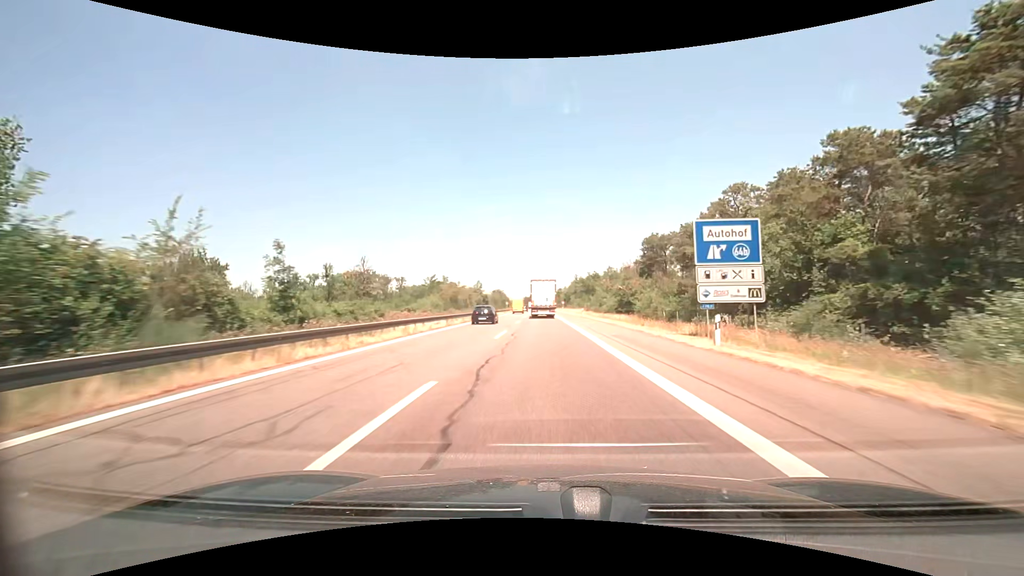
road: motorway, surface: asphalt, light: Day
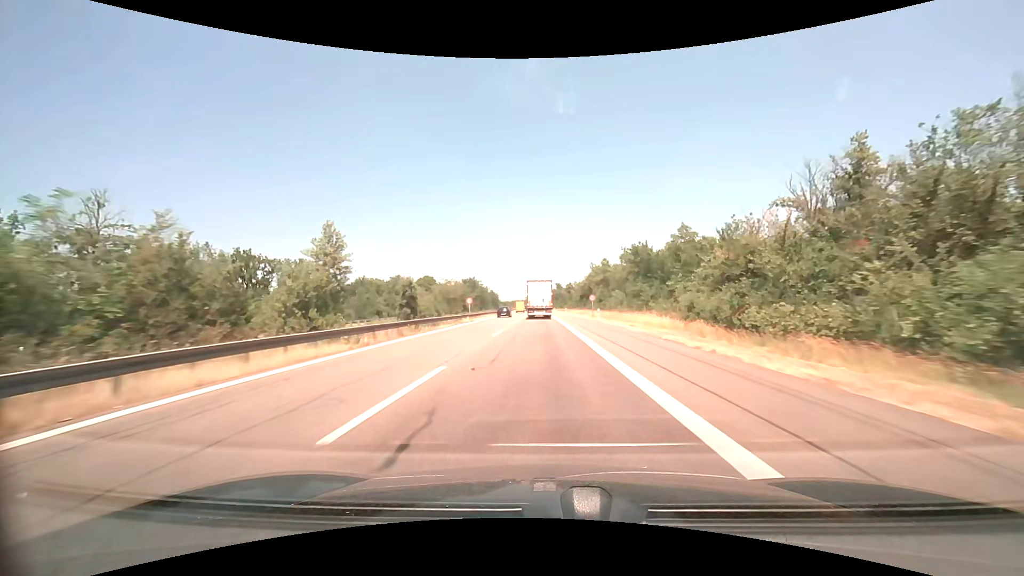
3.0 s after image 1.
(-0.2, +69.8) m; -1°
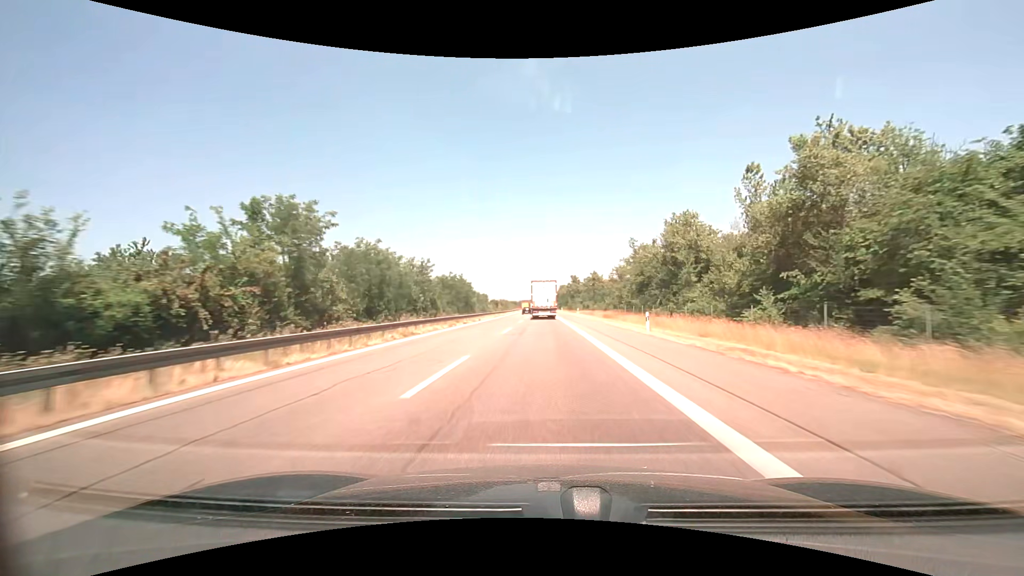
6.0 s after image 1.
(-0.7, +69.7) m; -1°
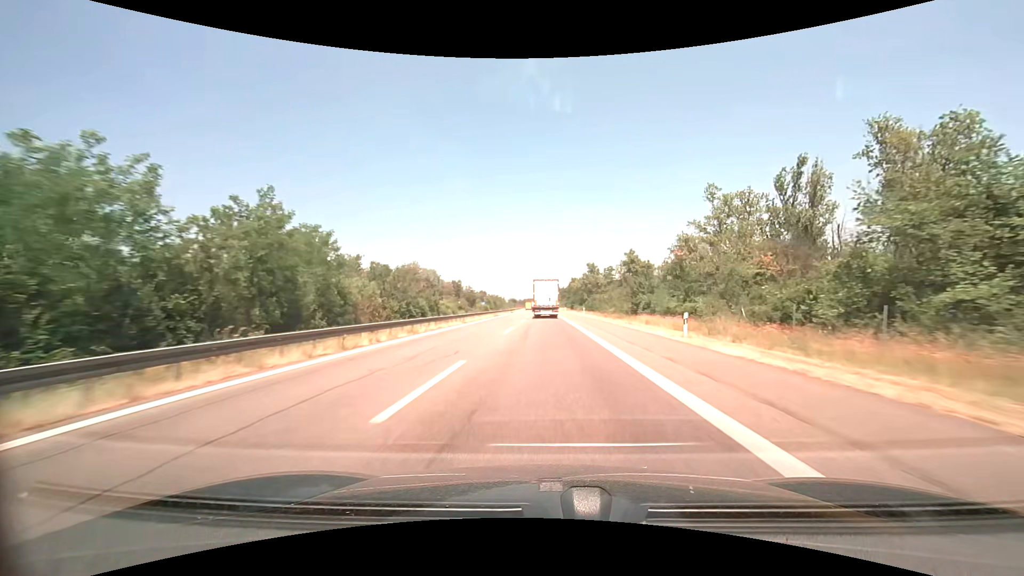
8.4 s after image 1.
(-0.3, +55.7) m; -1°
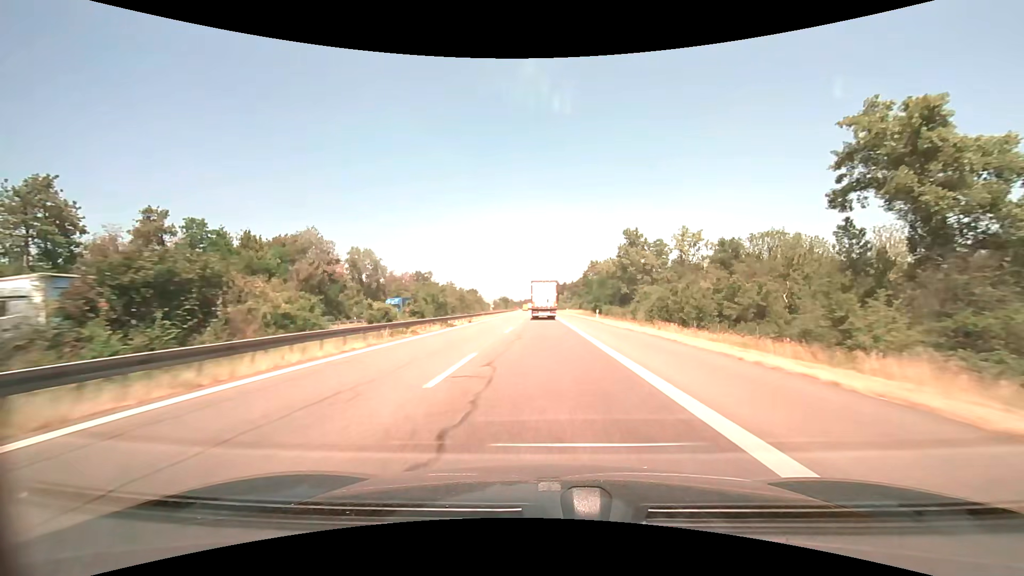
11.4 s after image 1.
(0.0, +69.5) m; 0°
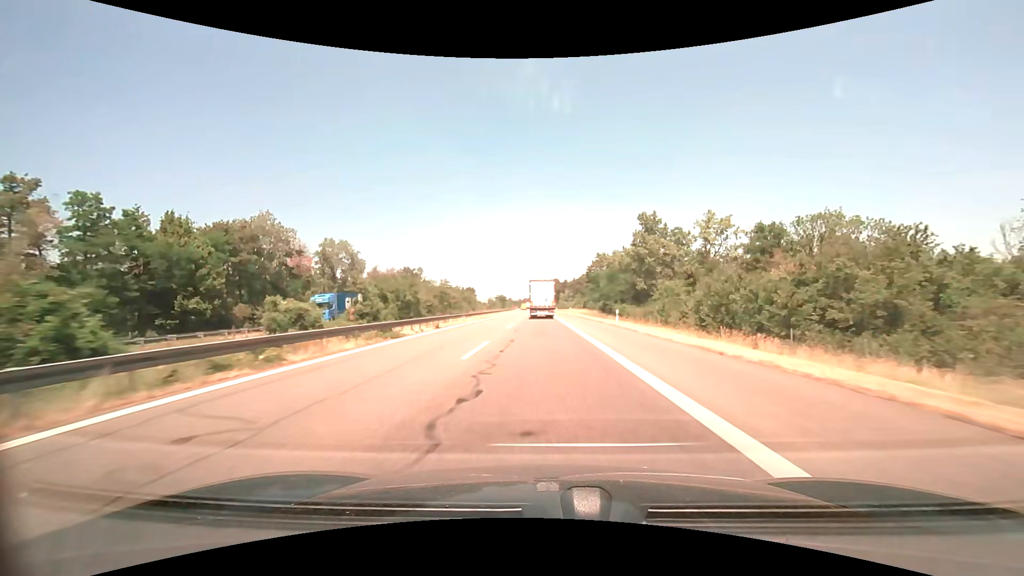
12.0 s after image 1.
(0.0, +13.8) m; 0°
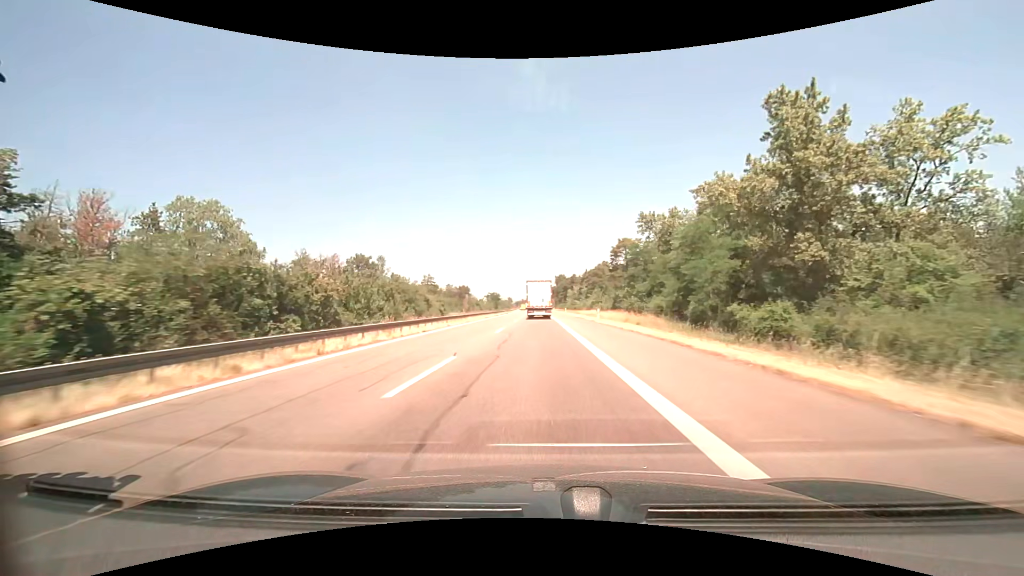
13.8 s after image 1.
(0.0, +41.2) m; 0°
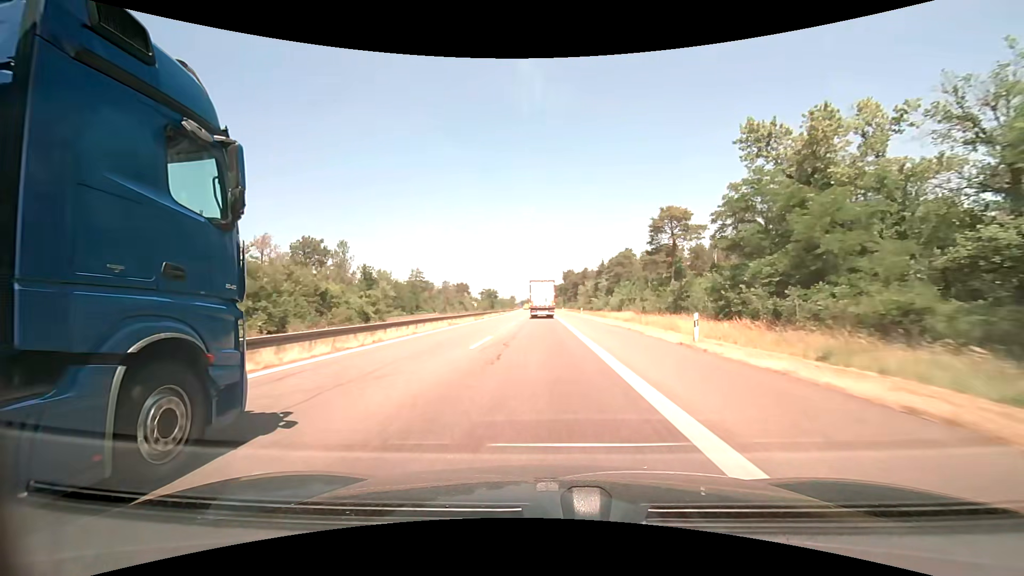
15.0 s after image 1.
(-0.2, +27.5) m; -1°
(0, +10) (0, +20) (0, +30) (0, +40) (0, +50) (0, +60) (-1, +70) (-1, +80) (-1, +90) (-1, +100) m
